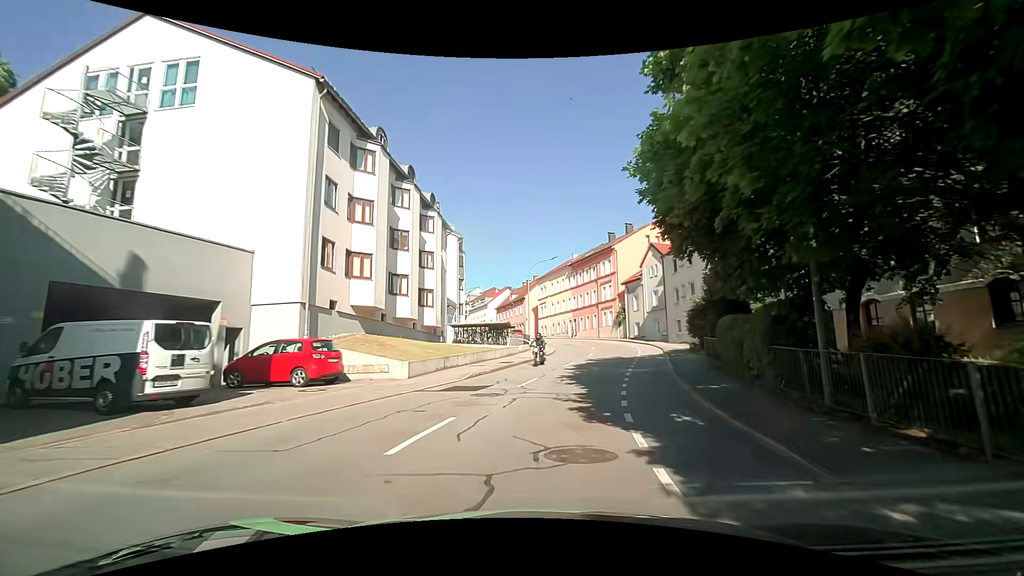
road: tertiary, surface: asphalt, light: Day
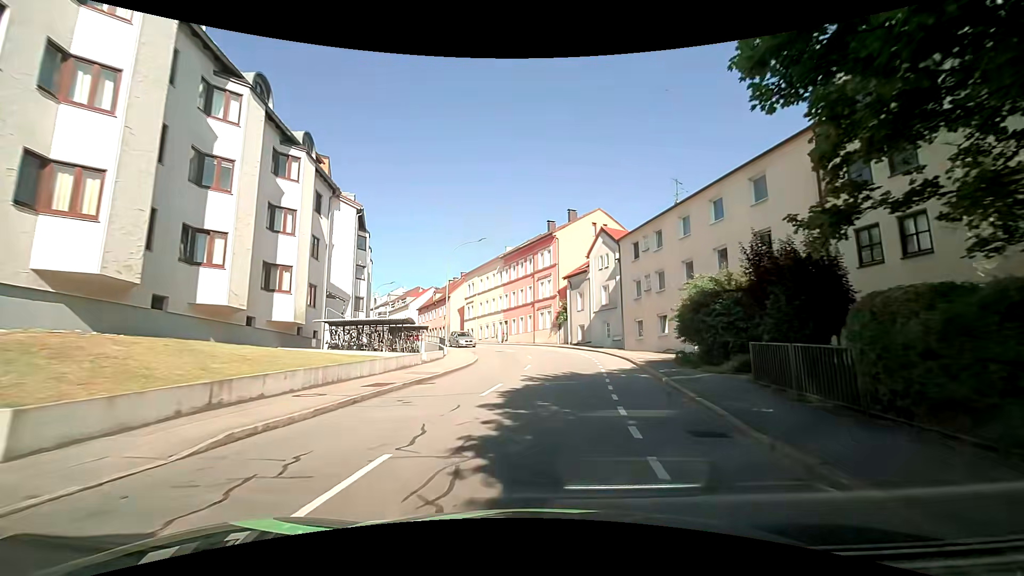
(+0.9, +11.7) m; +7°
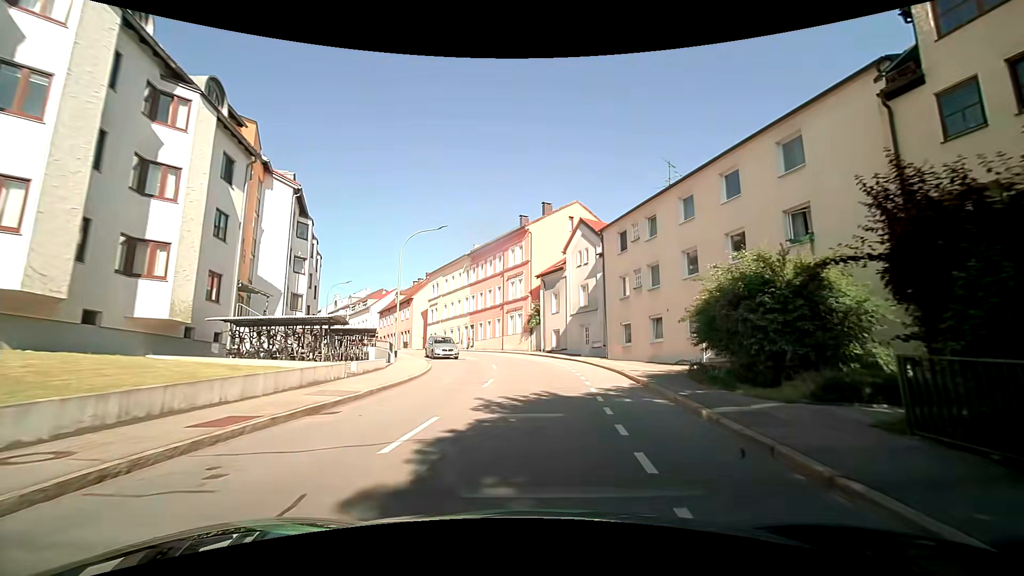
(+0.2, +5.8) m; +4°
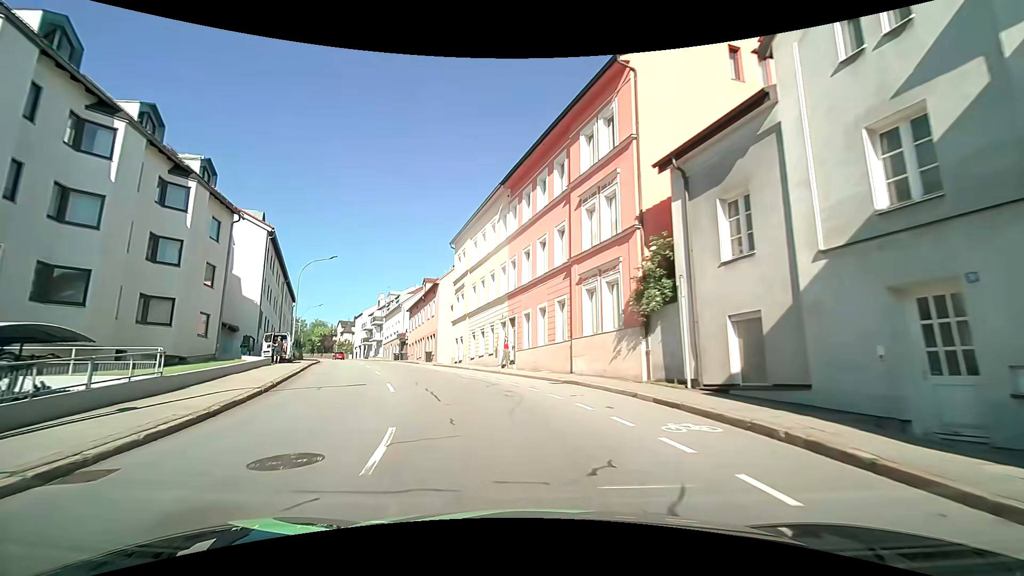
(-0.3, +28.5) m; -10°
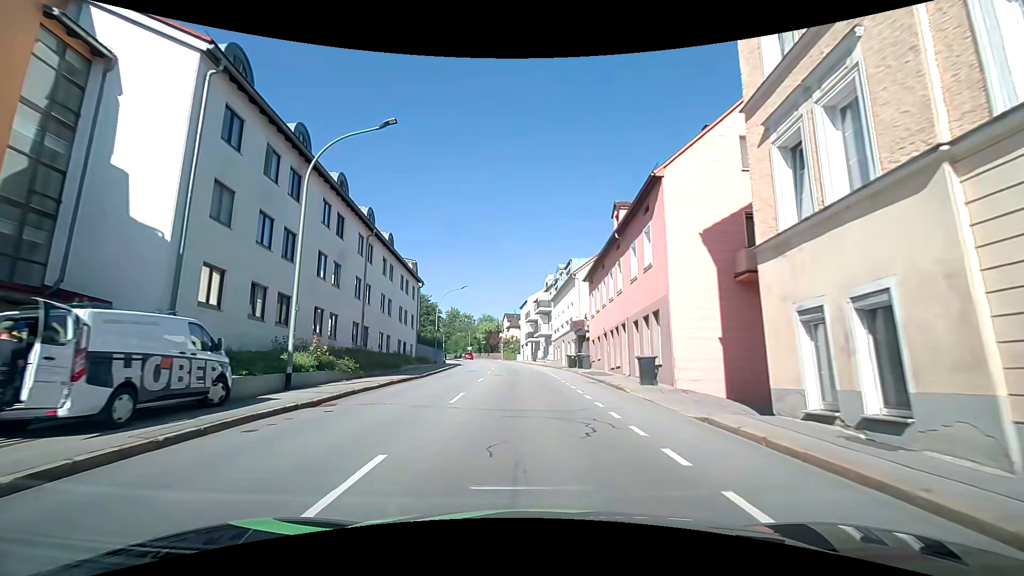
(-6.5, +28.9) m; -19°
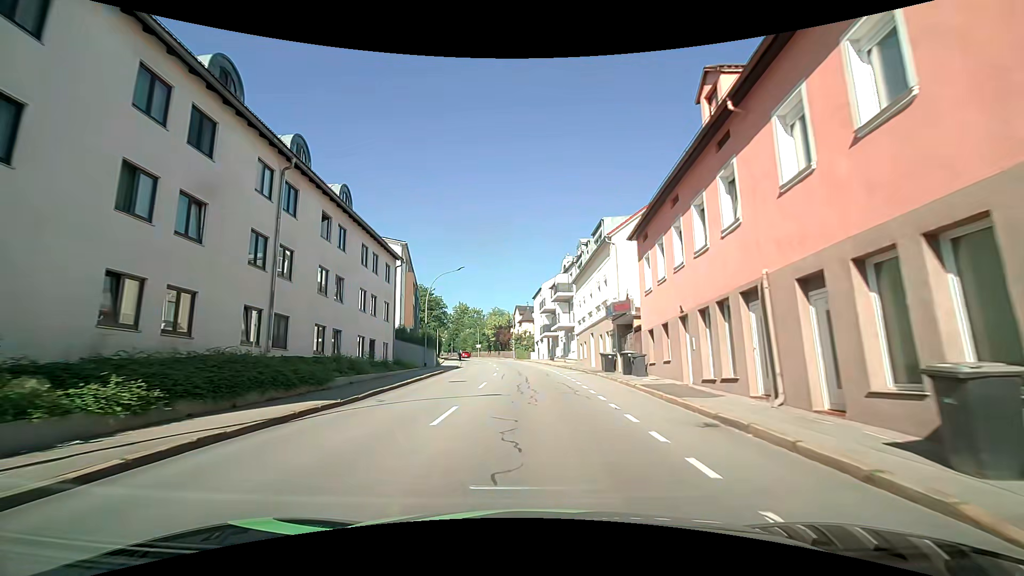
(-0.4, +12.7) m; -2°
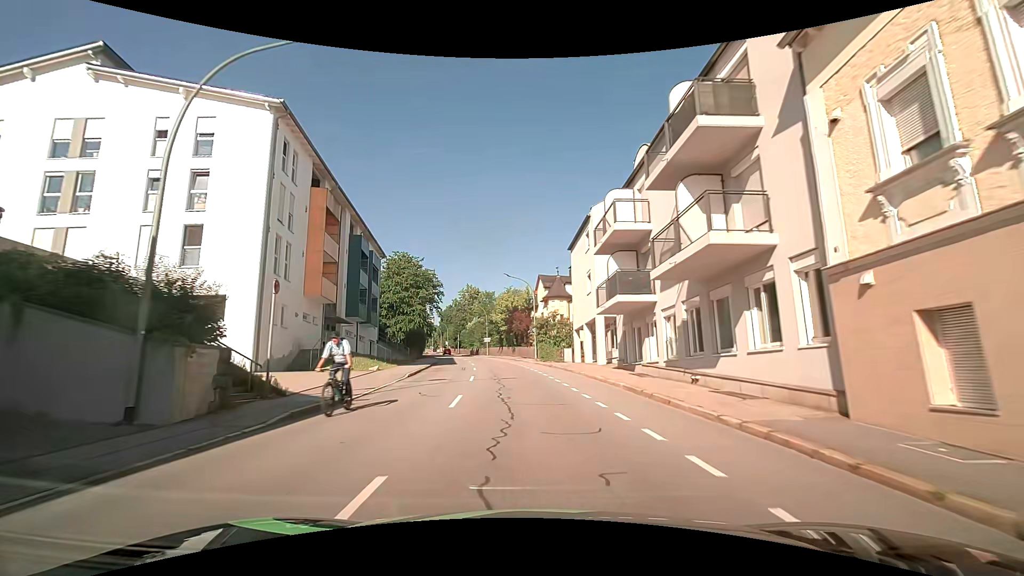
(-1.0, +34.1) m; -3°
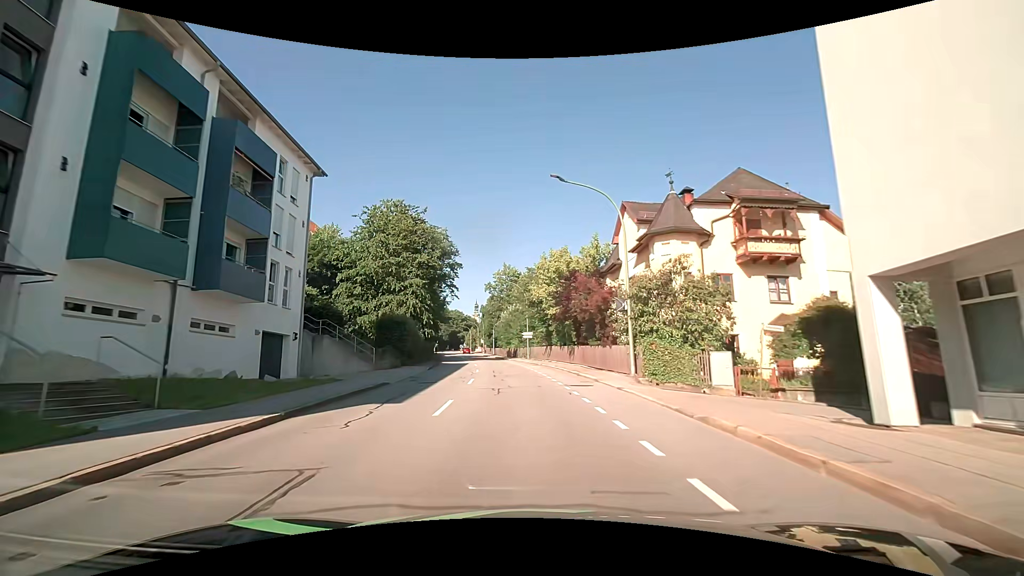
(-1.6, +29.0) m; -6°
